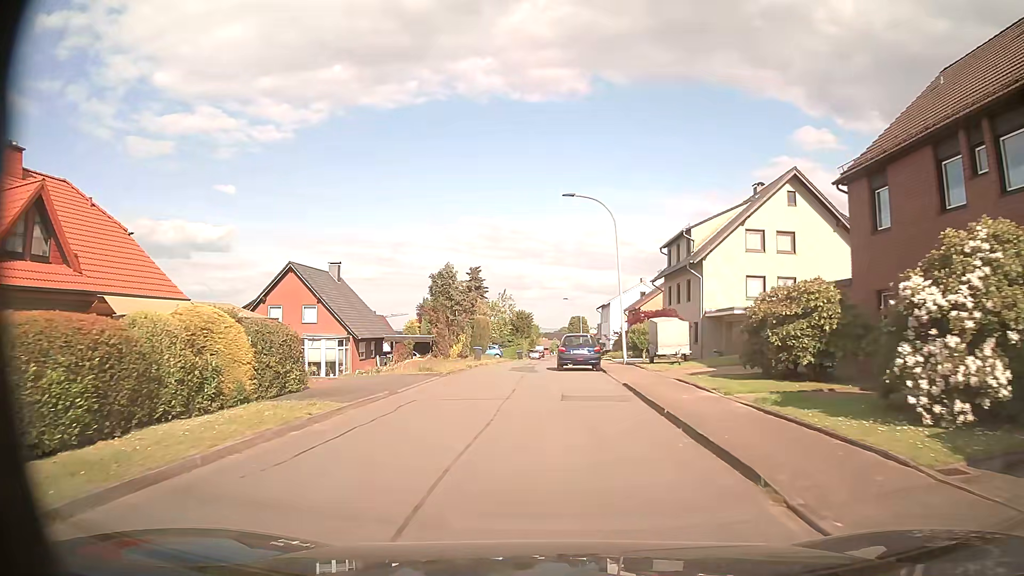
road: residential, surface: asphalt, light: Day
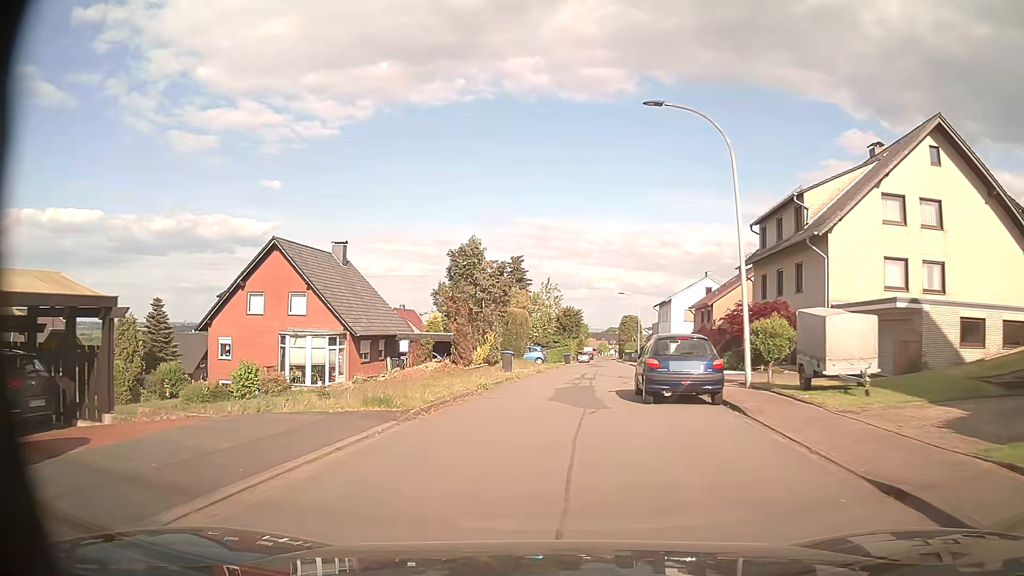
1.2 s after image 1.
(-0.6, +12.3) m; -4°
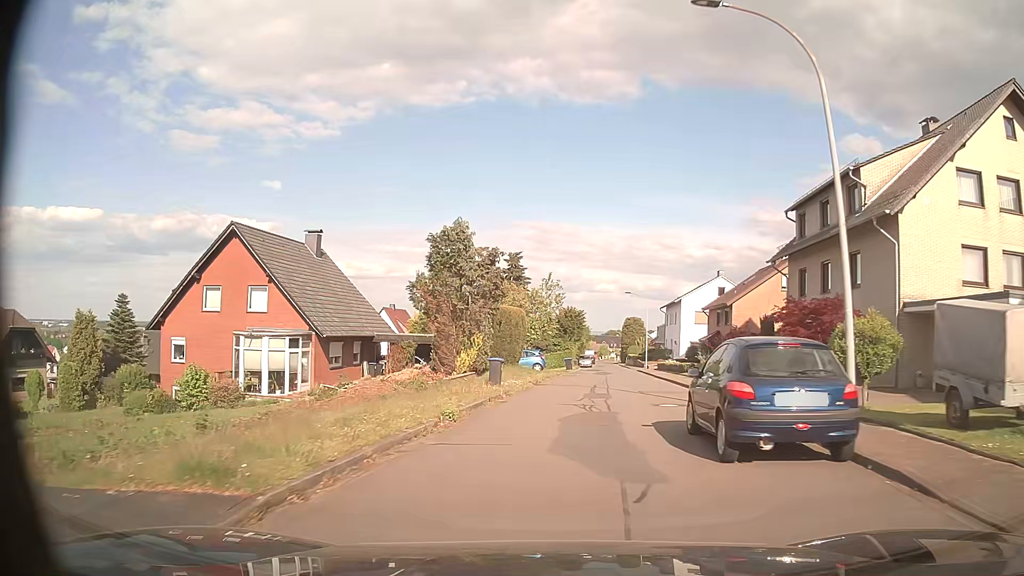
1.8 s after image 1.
(0.0, +6.2) m; -1°
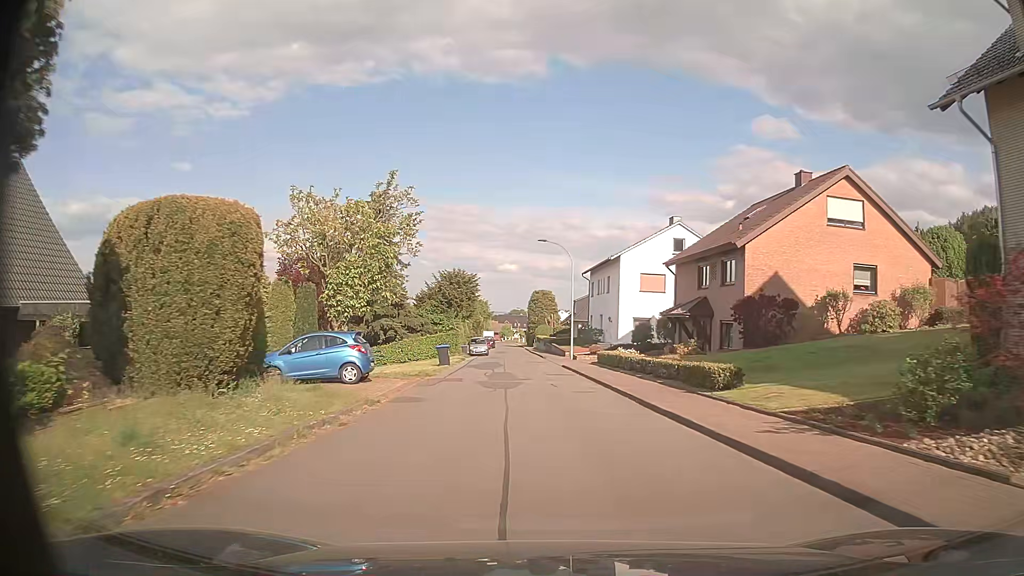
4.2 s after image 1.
(+2.1, +24.4) m; +9°
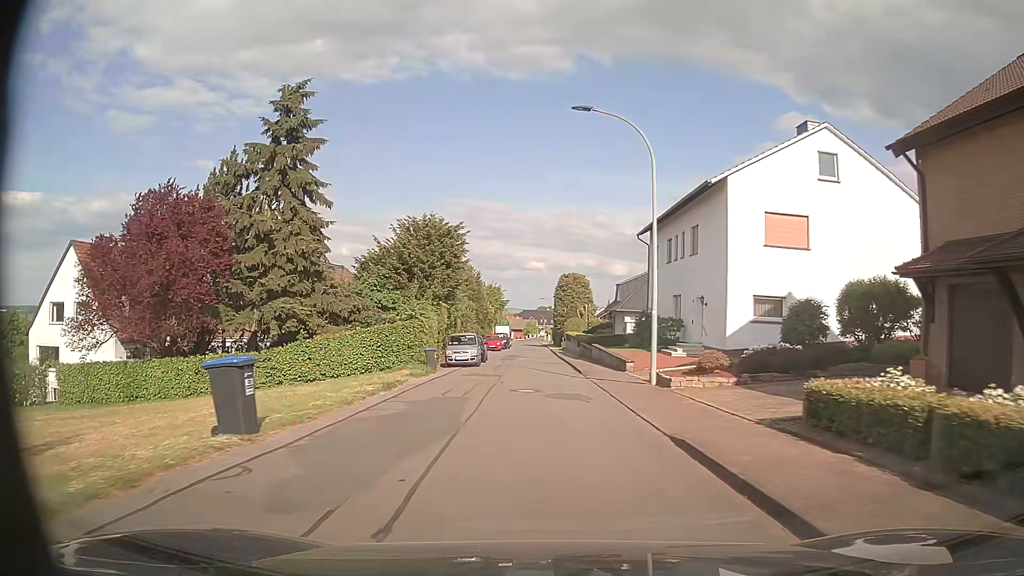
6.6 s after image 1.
(-0.5, +25.0) m; -2°
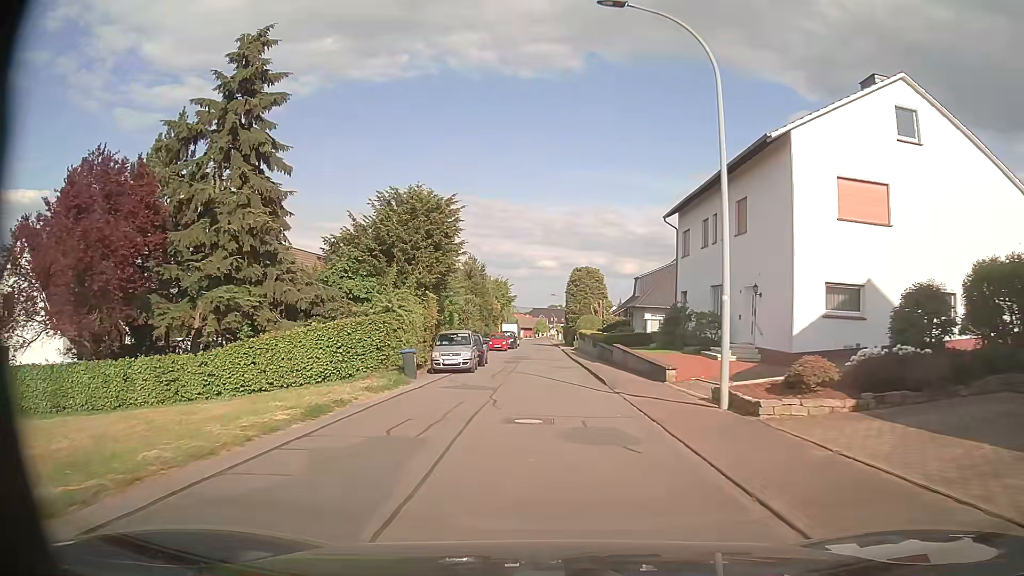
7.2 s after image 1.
(-0.1, +6.3) m; -1°
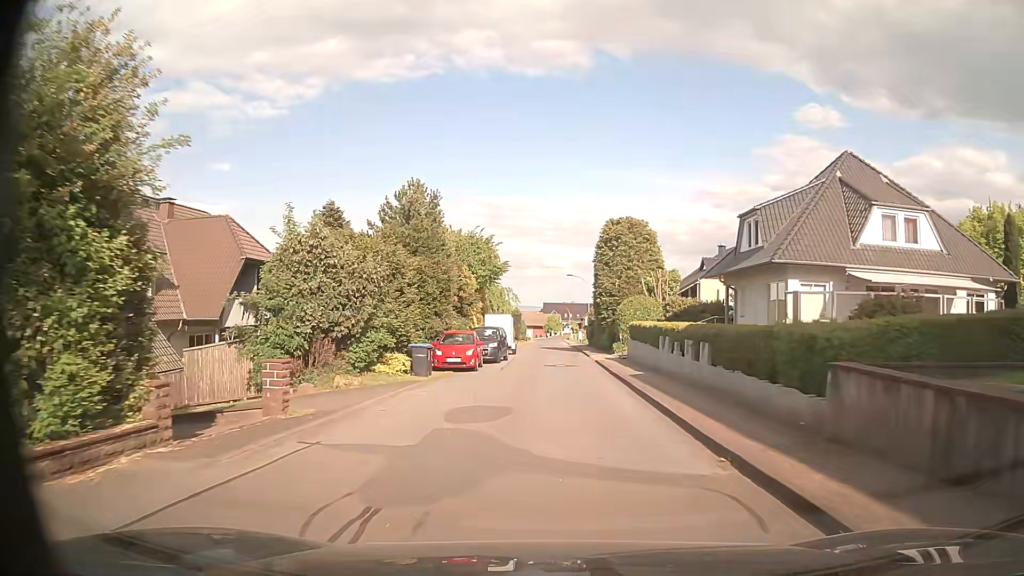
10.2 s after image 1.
(-0.3, +31.9) m; -1°
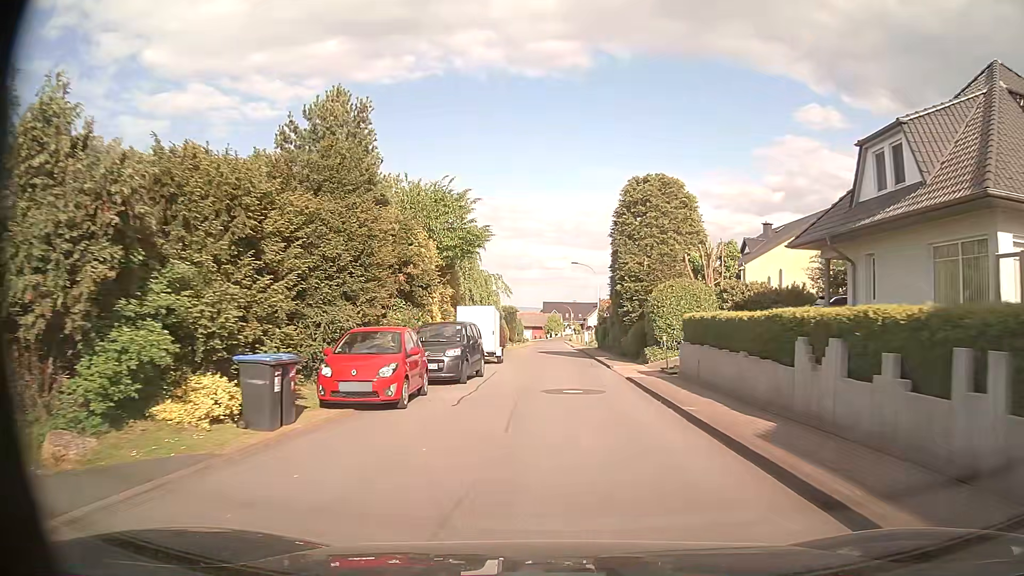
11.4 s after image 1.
(-0.1, +12.8) m; -1°
(0, +10) (0, +20) (+1, +30) (+1, +40) (+1, +50) (+2, +60) (+2, +70) (+2, +80) (+2, +90) (+2, +100) m
